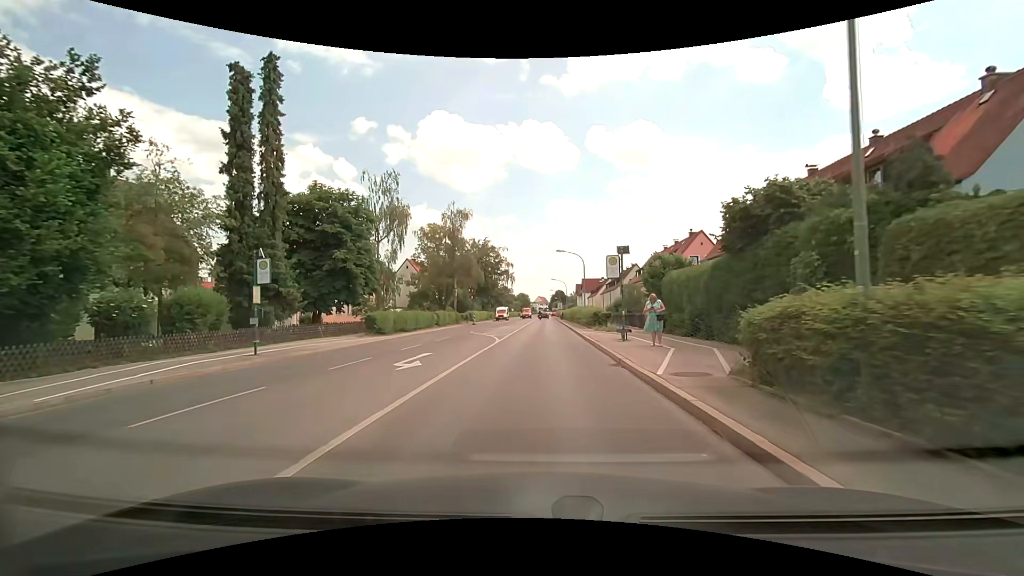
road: secondary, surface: asphalt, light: Day
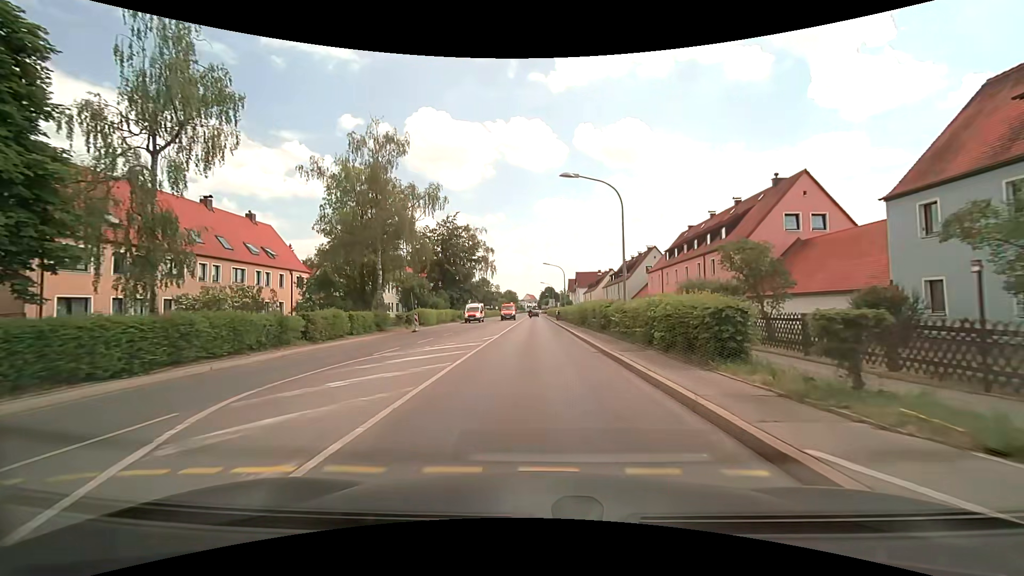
(+0.3, +26.5) m; +1°
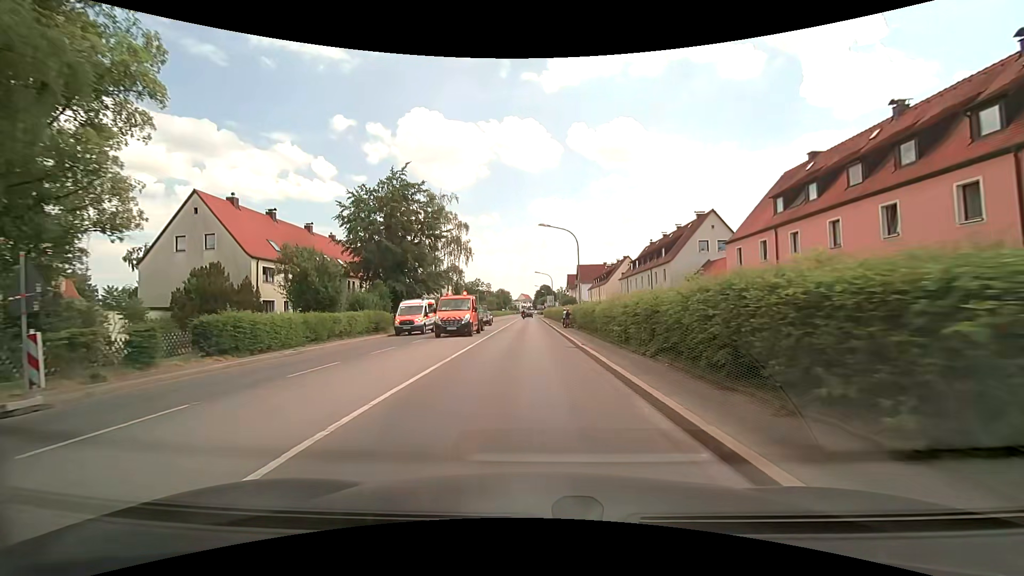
(+0.3, +28.9) m; +1°
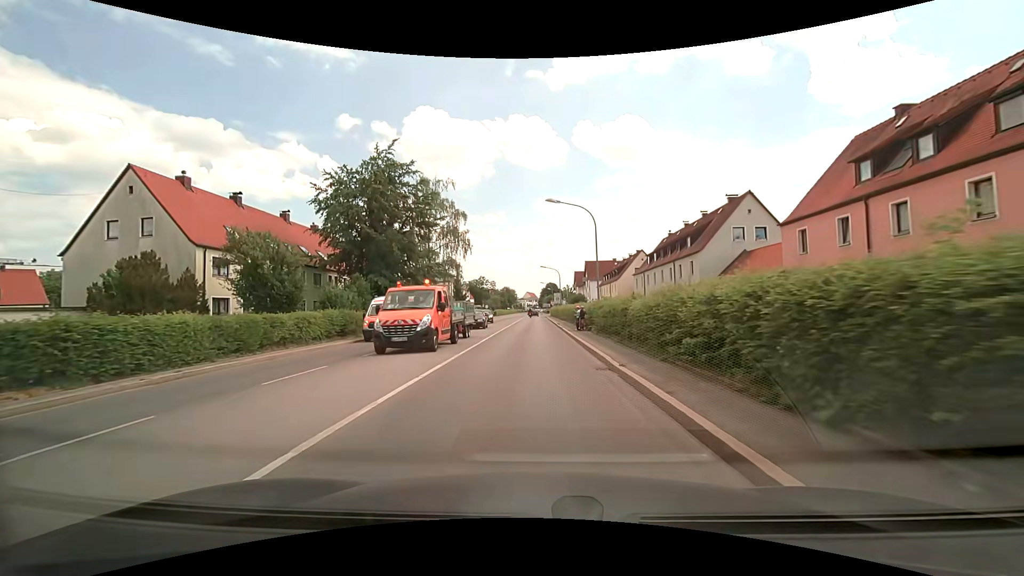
(-0.1, +7.3) m; -1°
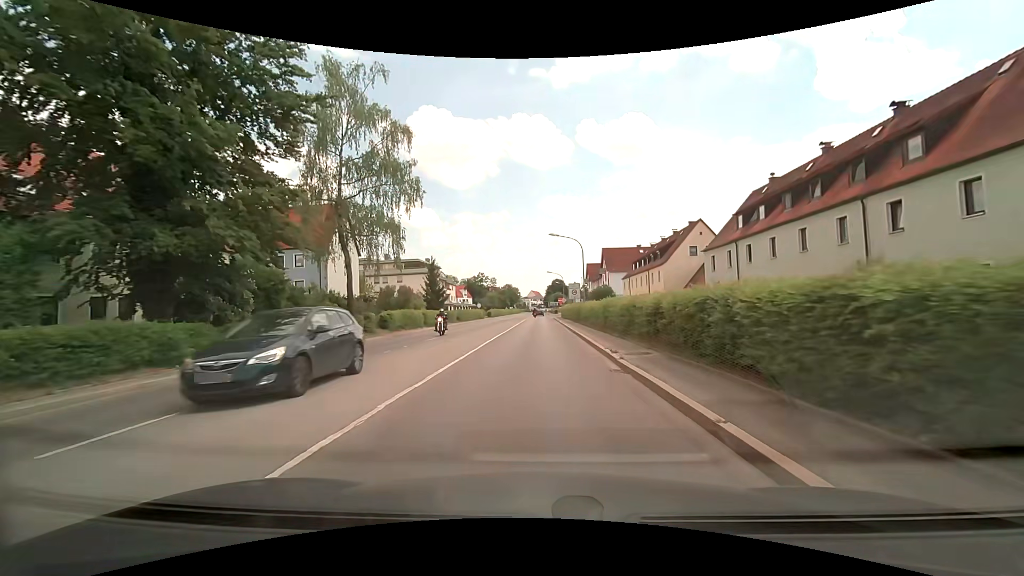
(-0.2, +29.0) m; 0°
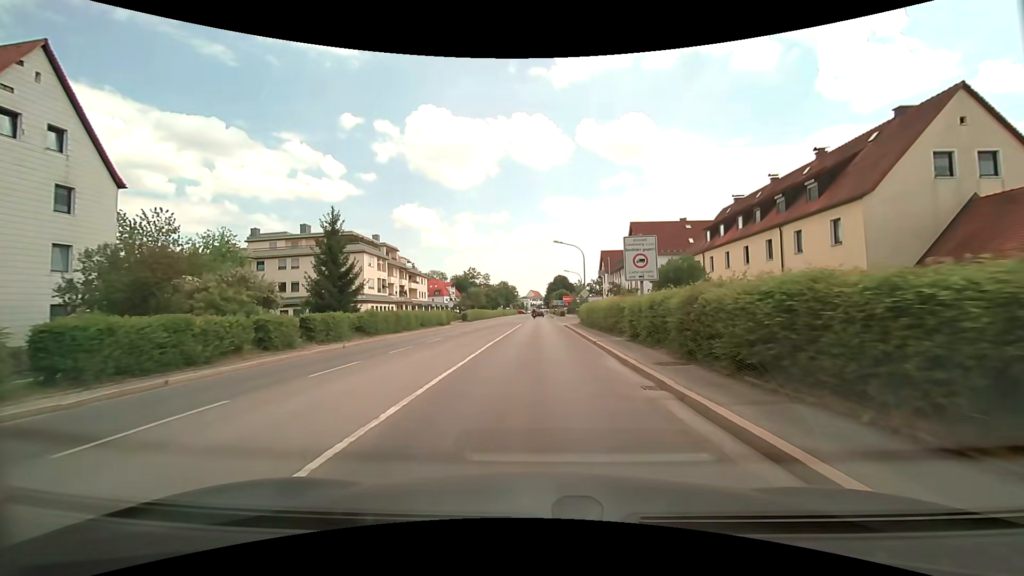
(-0.2, +36.2) m; 0°
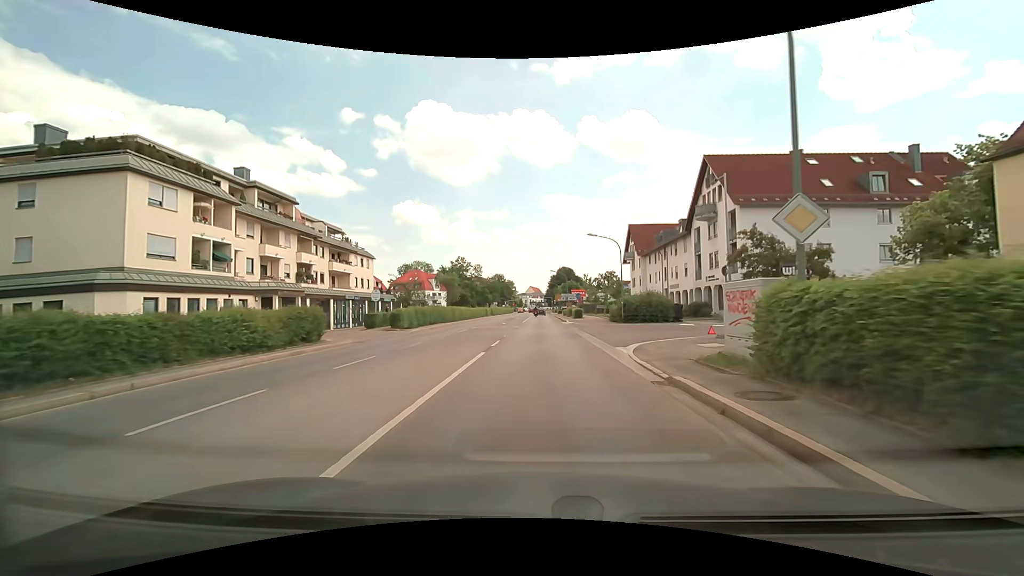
(-0.2, +35.4) m; 0°
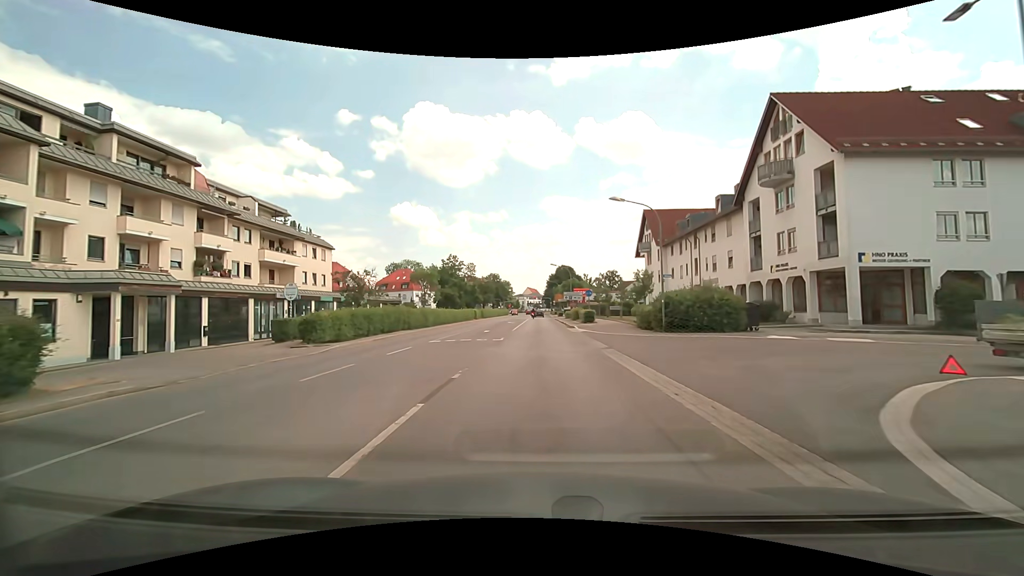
(0.0, +13.8) m; 0°
(0, +10) (0, +20) (0, +30) (0, +40) (0, +50) (0, +60) (0, +70) (0, +80) (0, +90) (0, +100) m
